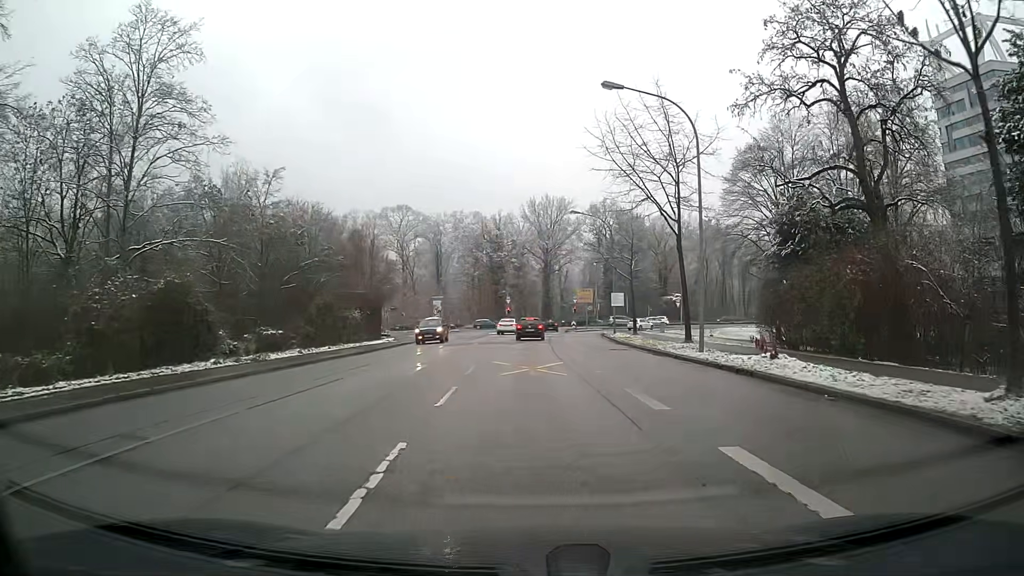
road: tertiary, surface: asphalt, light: Day
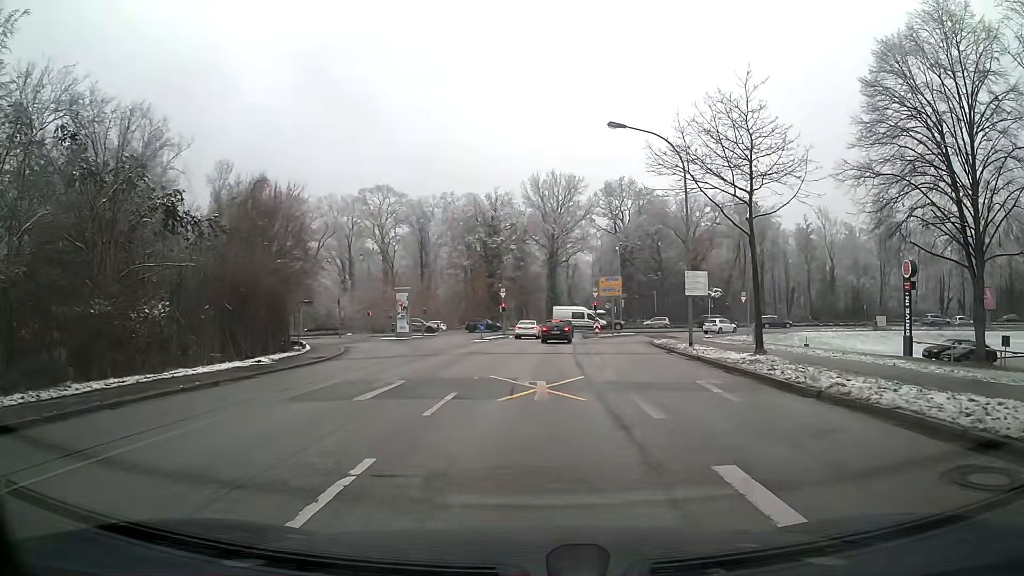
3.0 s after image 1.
(-0.1, +24.8) m; 0°
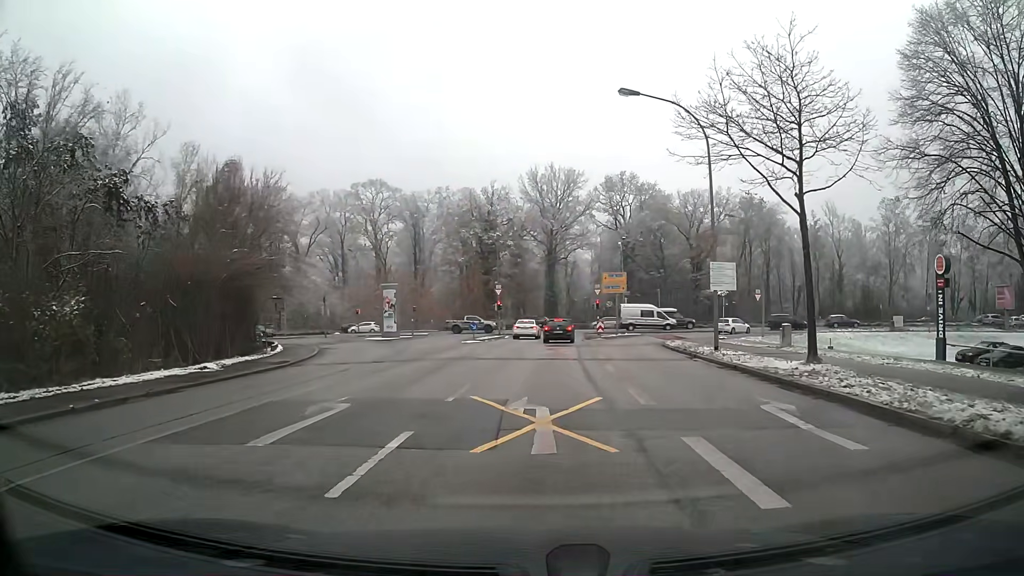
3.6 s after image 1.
(0.0, +4.4) m; 0°
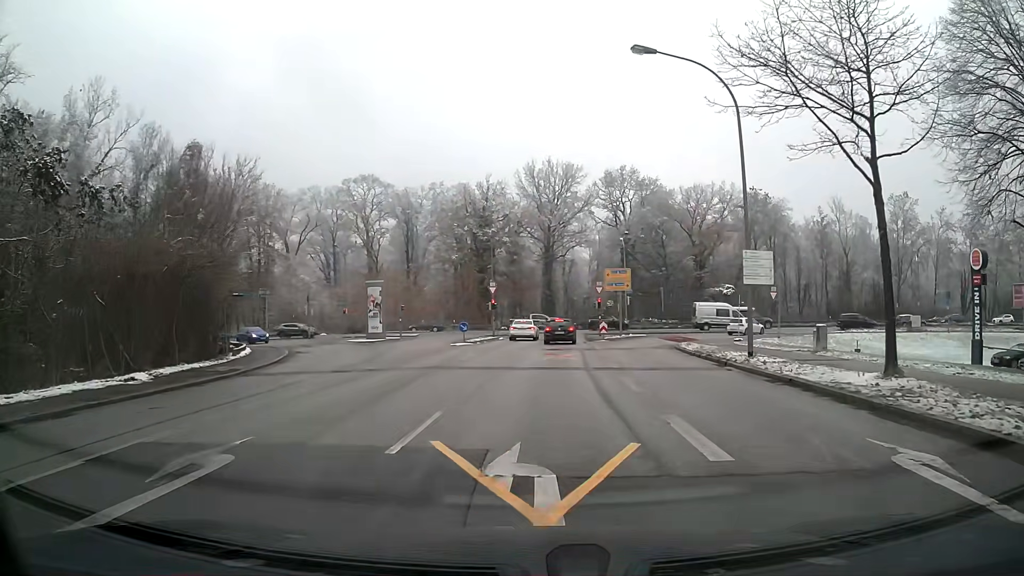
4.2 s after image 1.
(0.0, +4.3) m; +1°
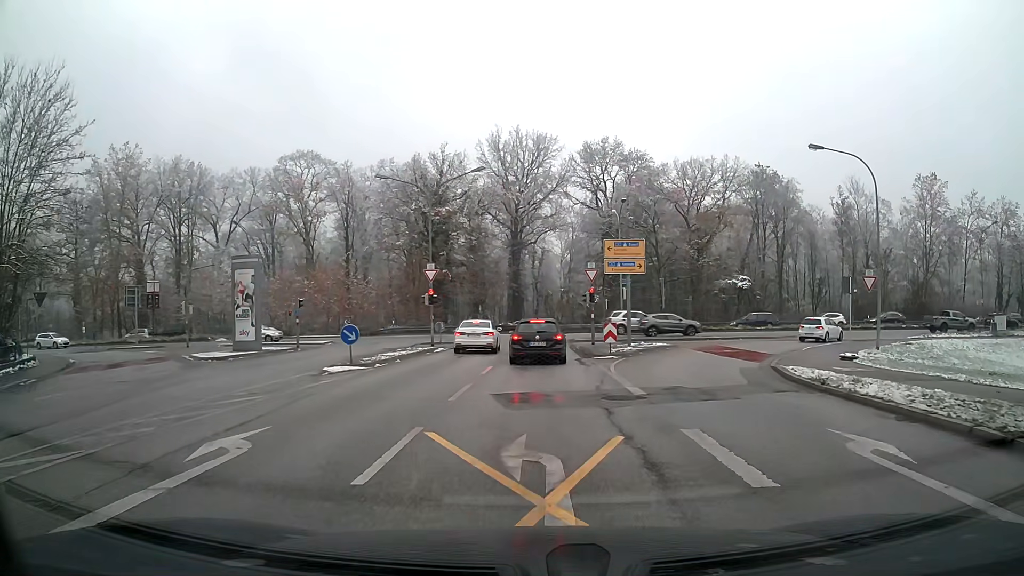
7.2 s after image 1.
(+0.5, +19.1) m; +2°
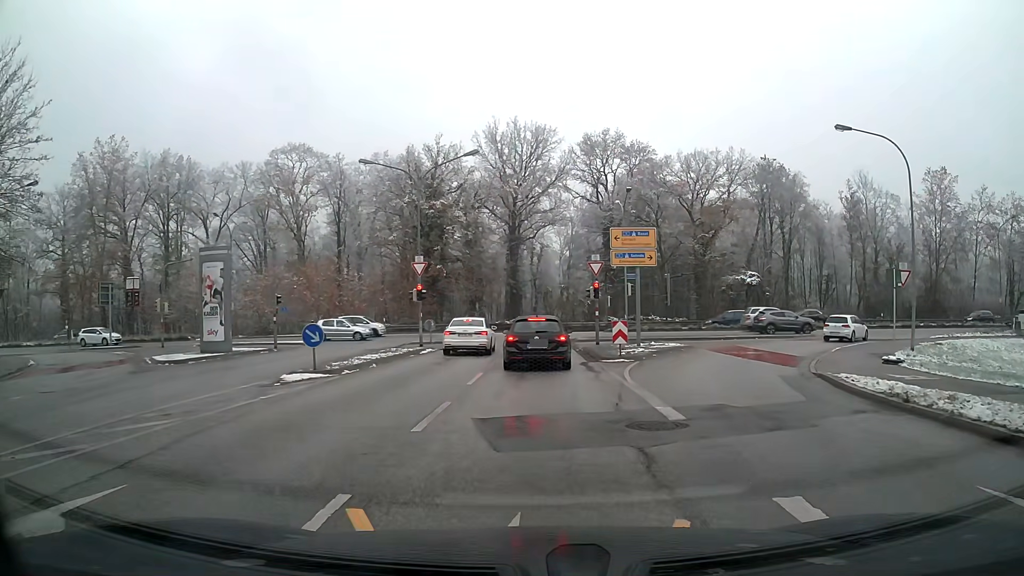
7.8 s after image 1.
(0.0, +3.4) m; 0°
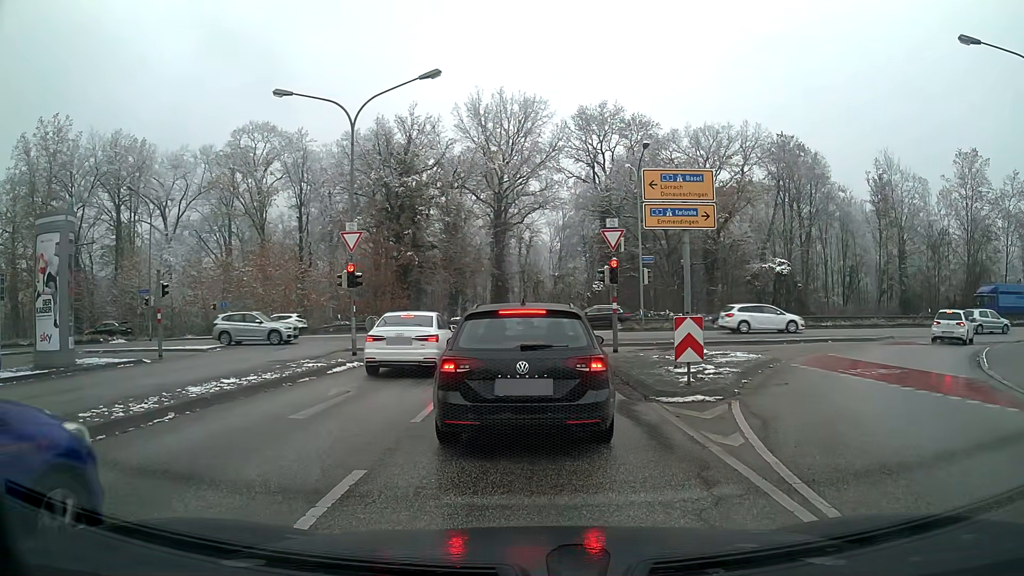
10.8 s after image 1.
(+0.1, +10.8) m; +2°
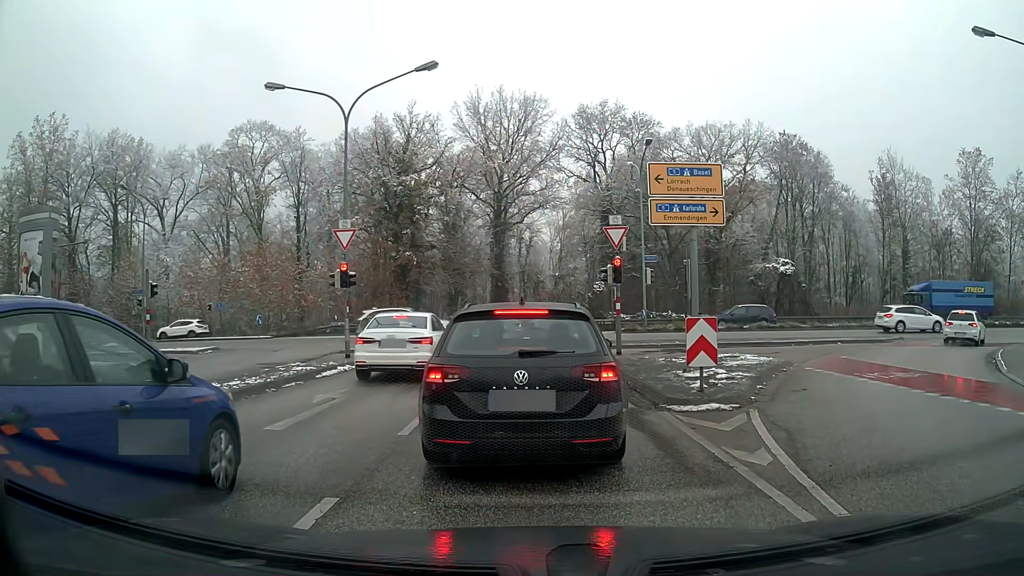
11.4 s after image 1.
(0.0, +0.8) m; 0°
